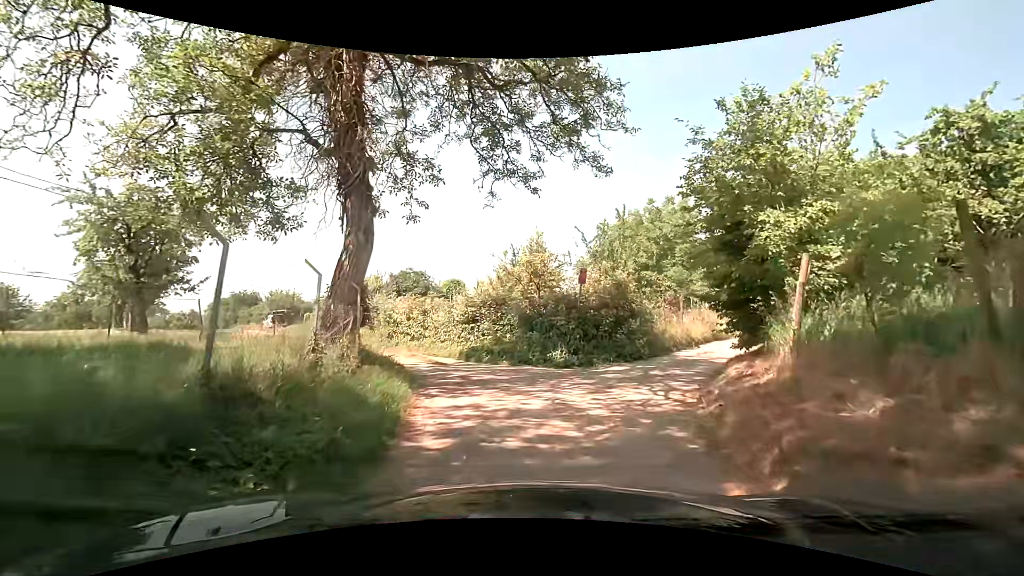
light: Day
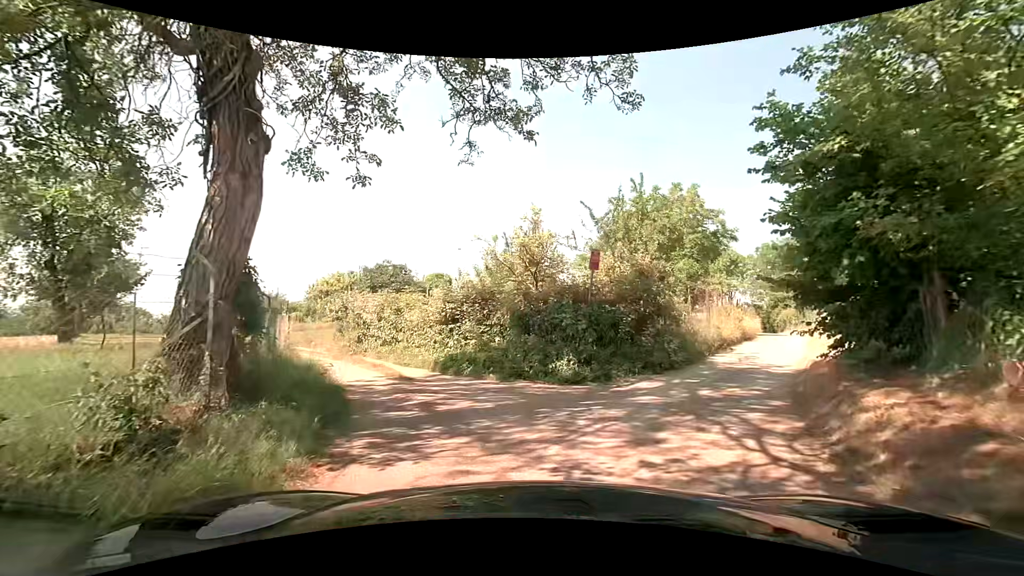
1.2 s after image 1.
(0.0, +4.0) m; -1°
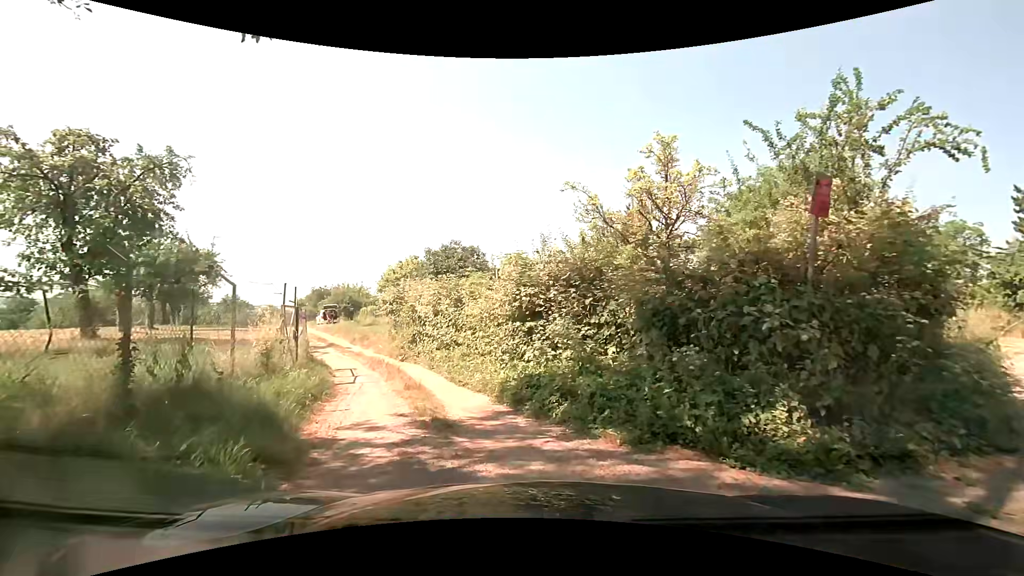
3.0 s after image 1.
(-0.4, +5.7) m; -8°
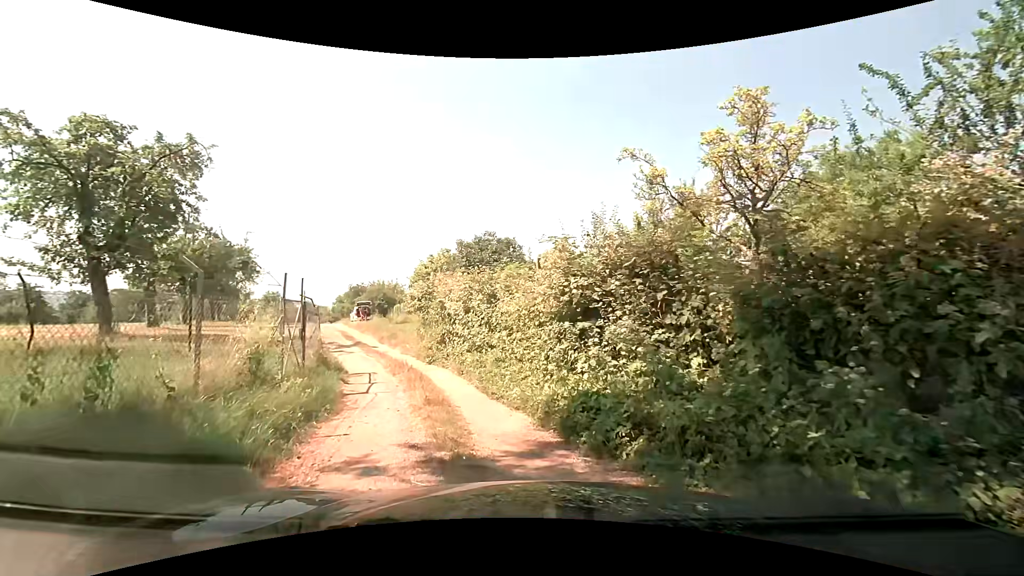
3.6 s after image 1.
(-0.1, +1.8) m; -4°
